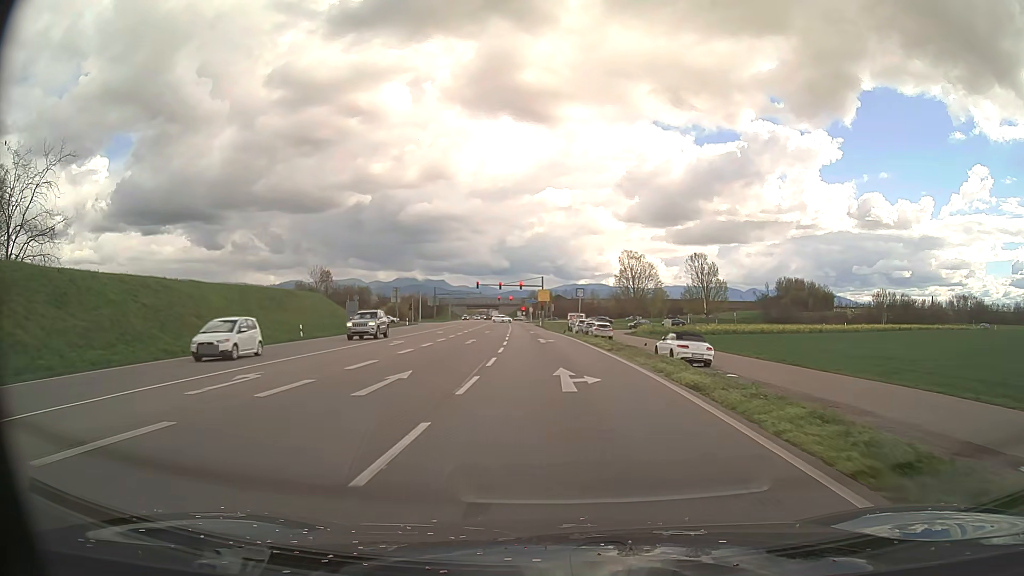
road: primary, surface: asphalt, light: Day
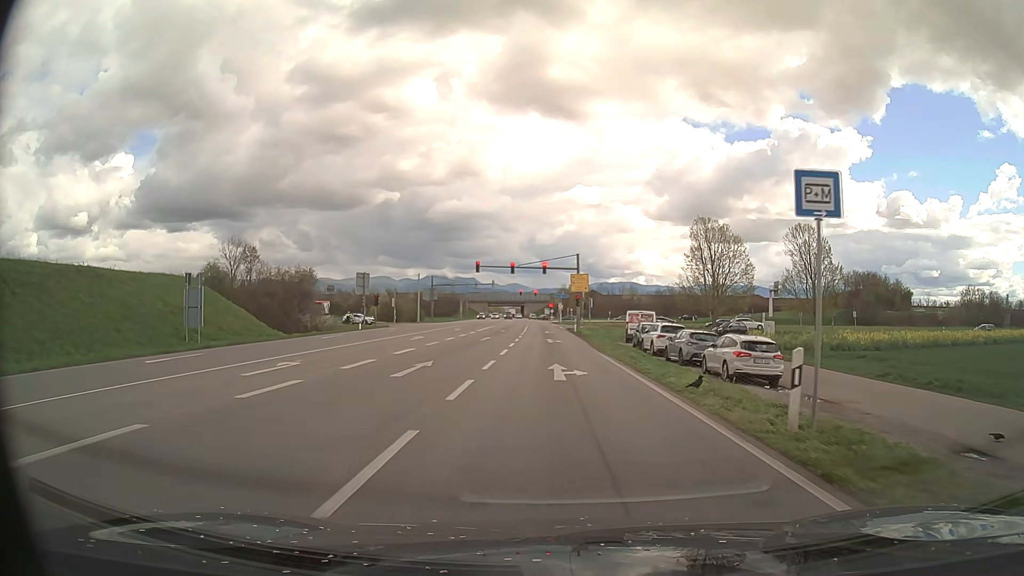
(-1.1, +37.0) m; -3°
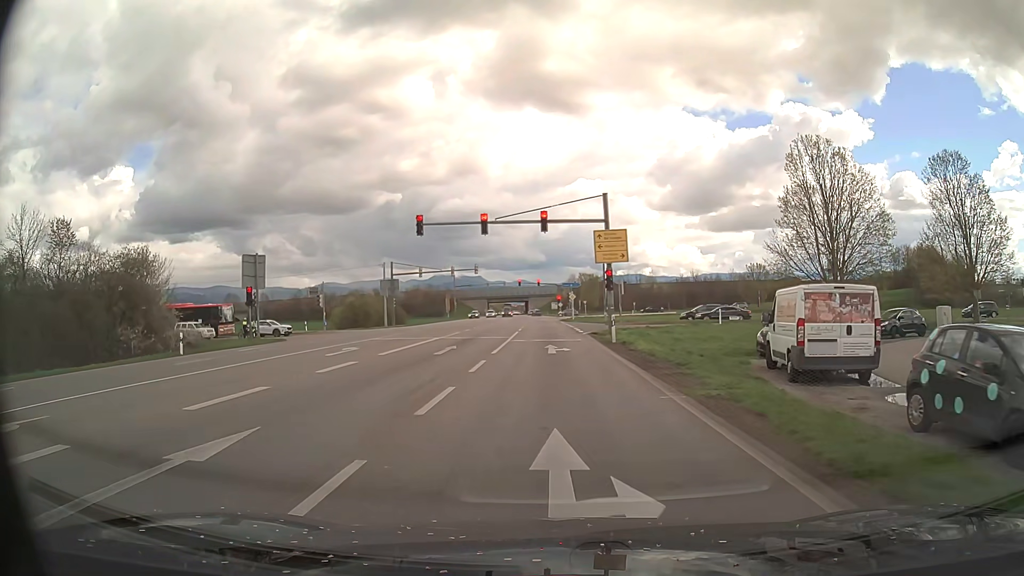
(-0.2, +31.3) m; -1°
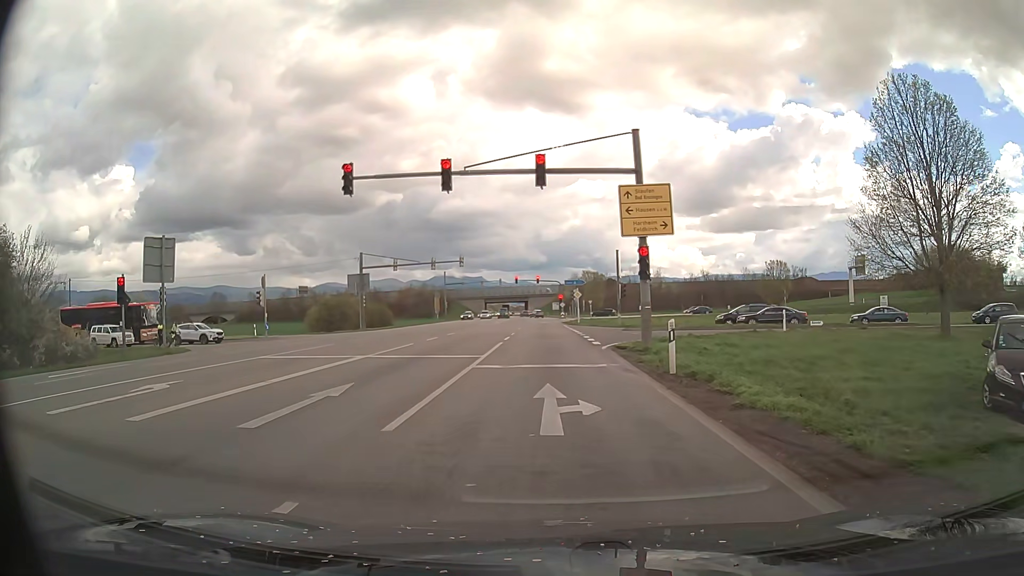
(-0.1, +13.0) m; 0°
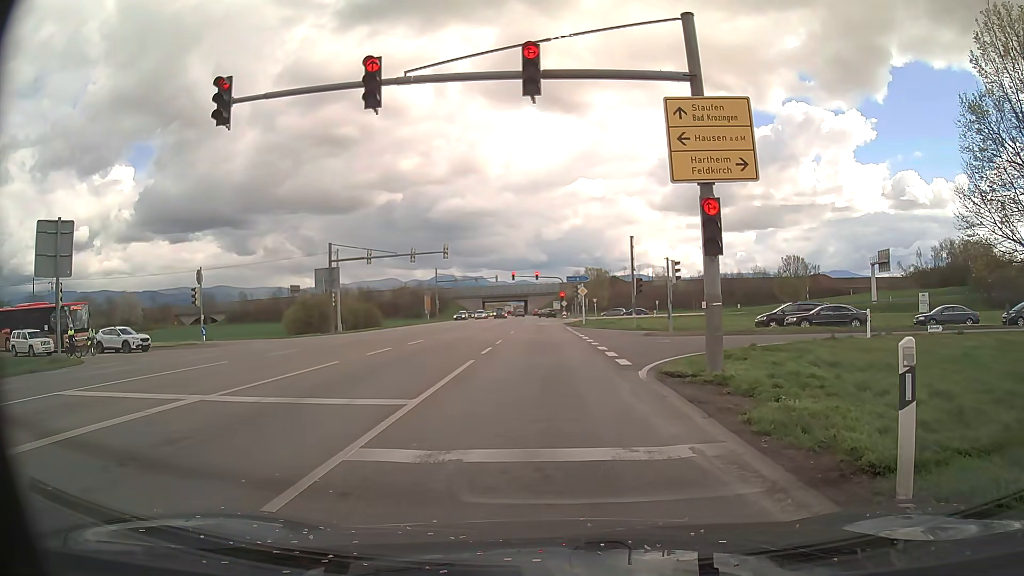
(-0.1, +9.2) m; -1°
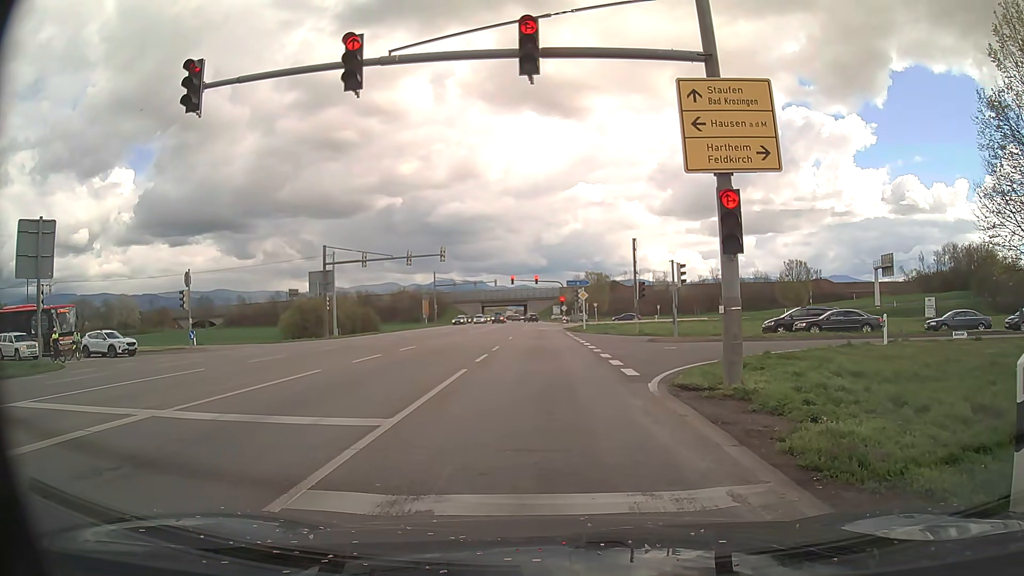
(0.0, +1.3) m; -1°
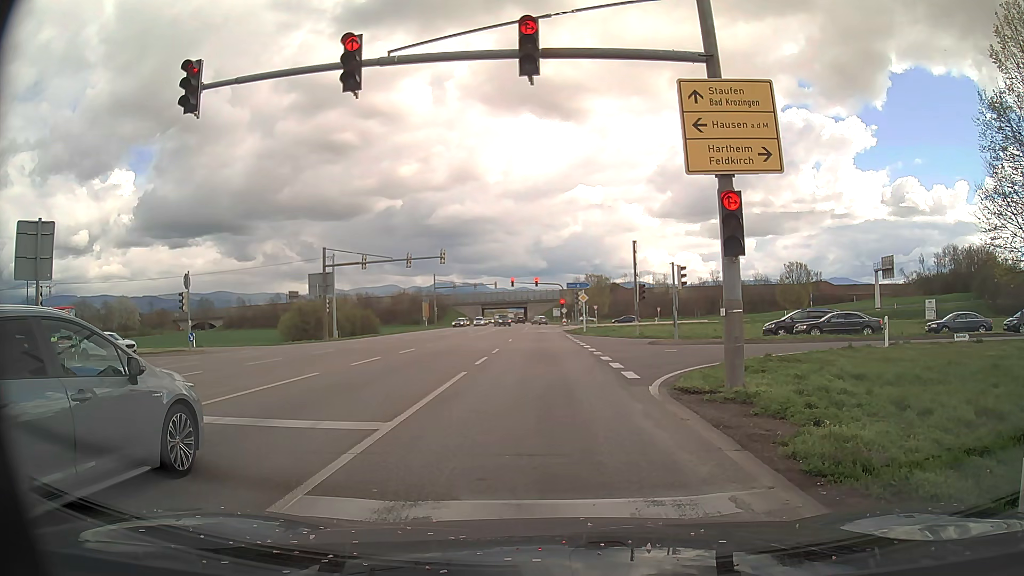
(0.0, +0.2) m; 0°
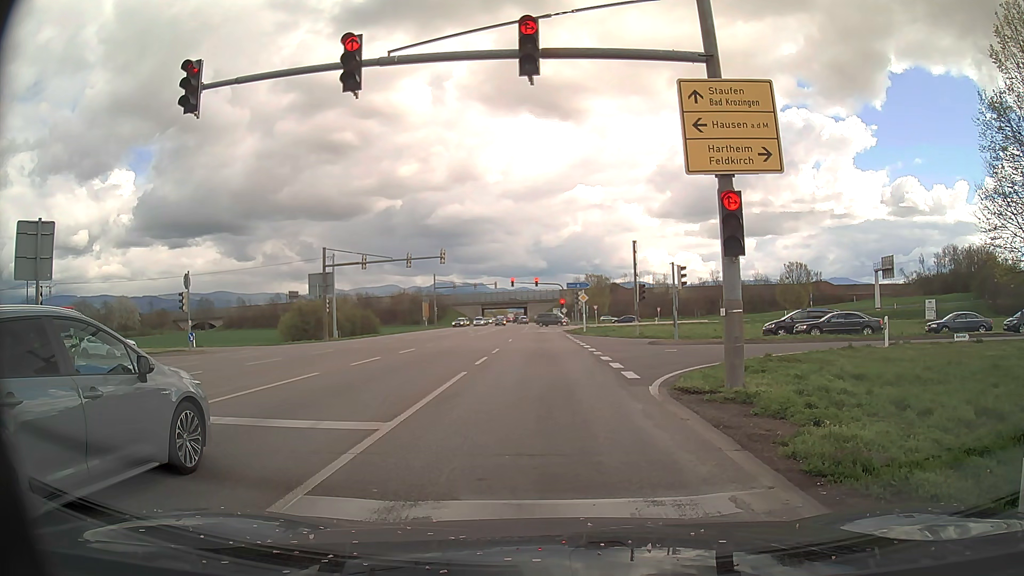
(0.0, 0.0) m; 0°
(0, +10) (0, +20) (0, +30) (0, +40) (0, +50) (0, +60) (0, +70) (0, +80) (0, +90) (0, +100) m
